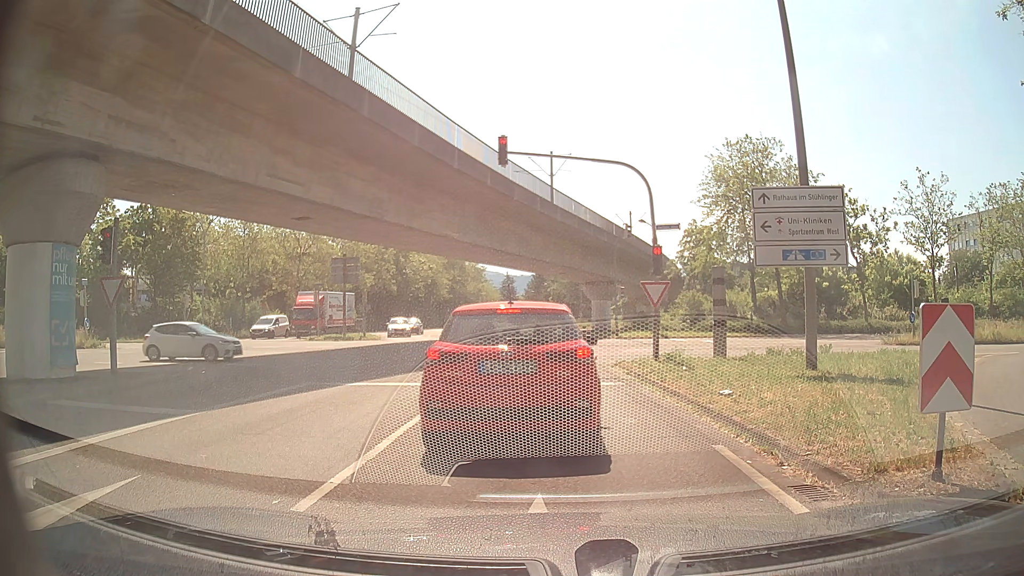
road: tertiary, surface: asphalt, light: Day
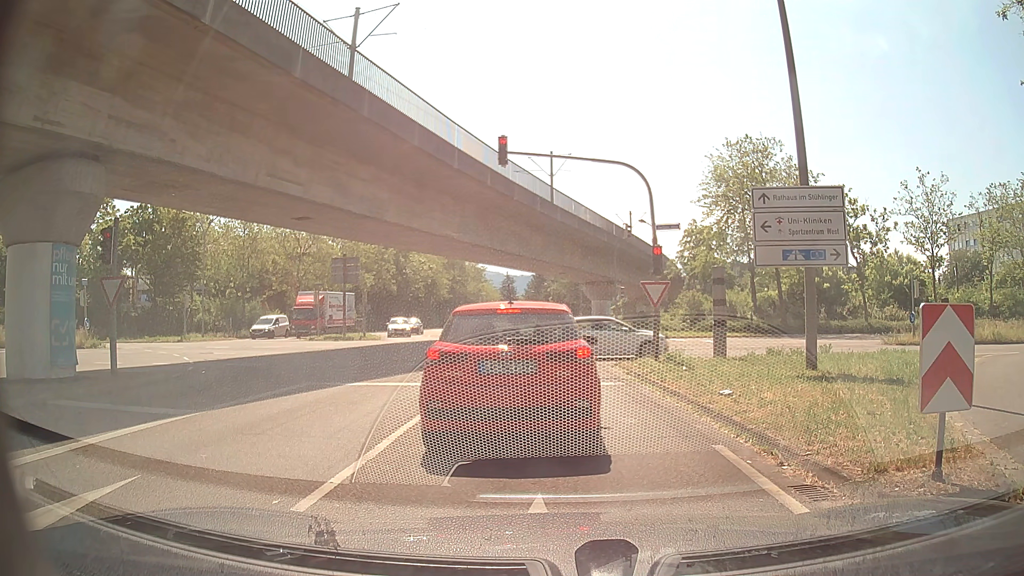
(0.0, 0.0) m; 0°
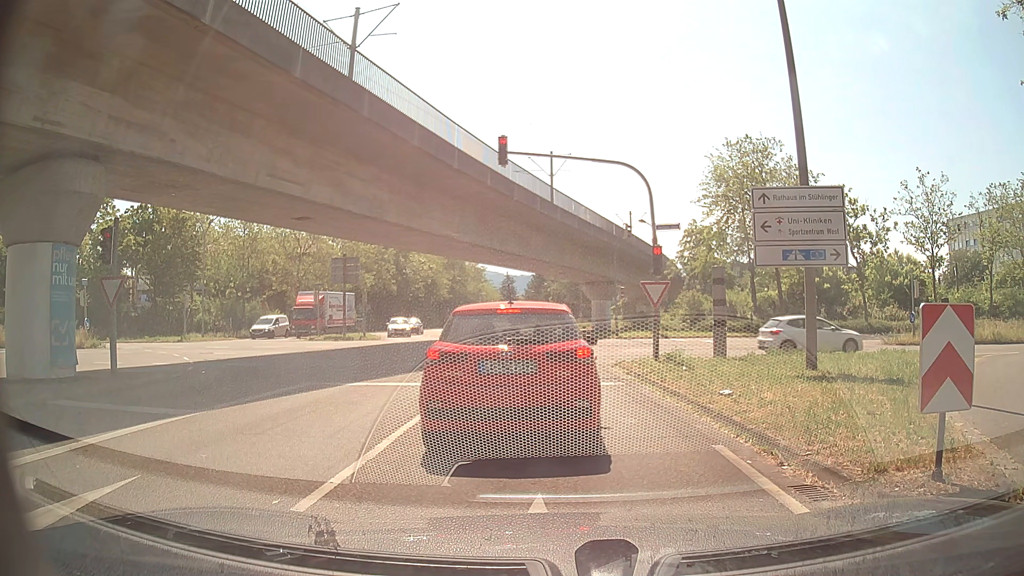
(0.0, 0.0) m; 0°
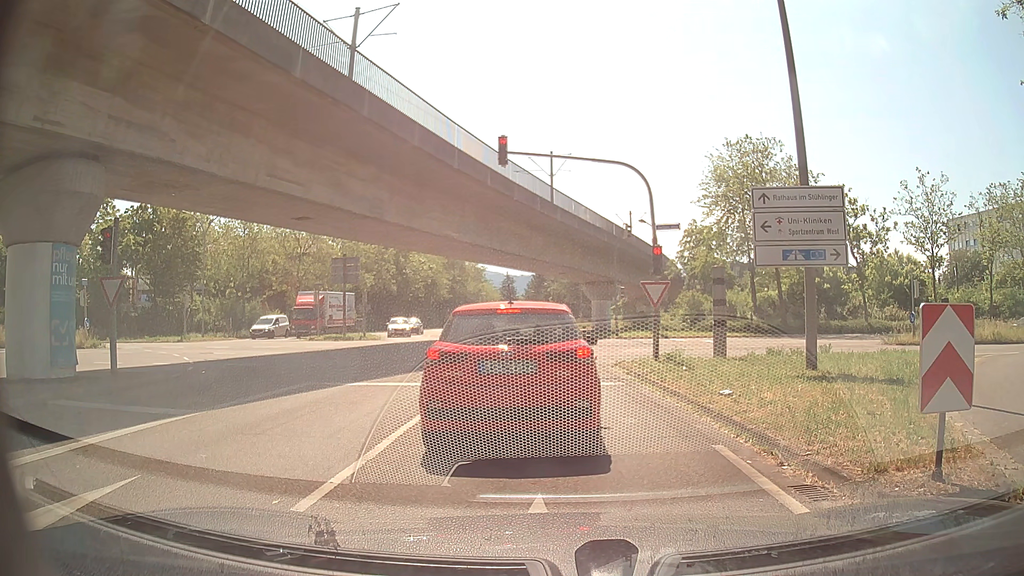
(0.0, 0.0) m; 0°
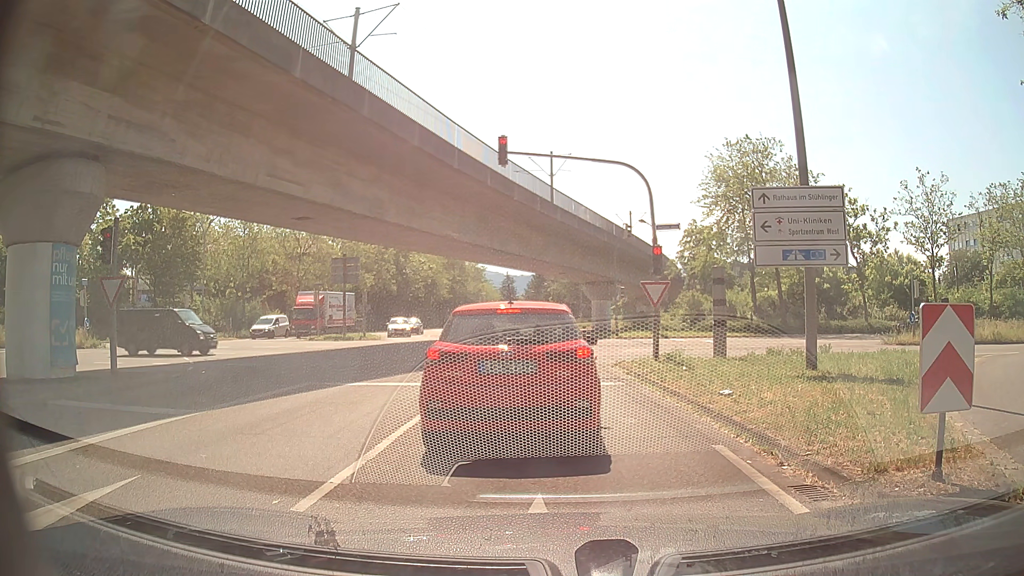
(0.0, 0.0) m; 0°
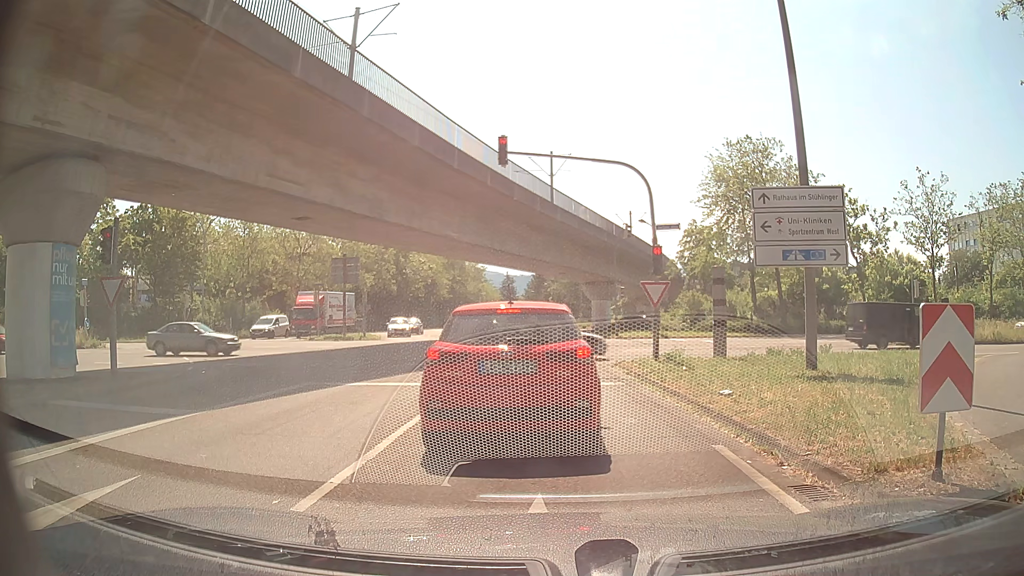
(0.0, 0.0) m; 0°
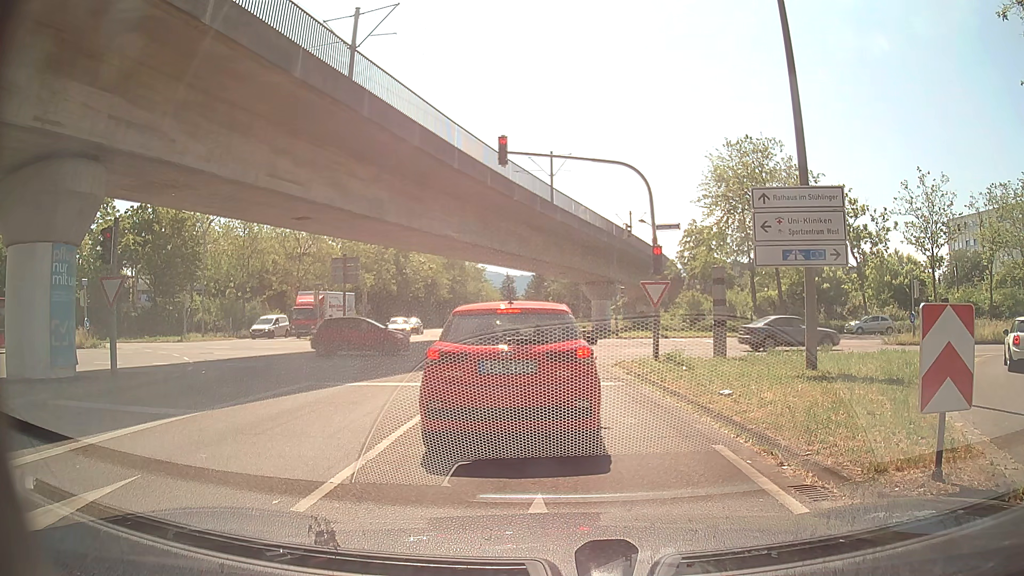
(0.0, 0.0) m; 0°
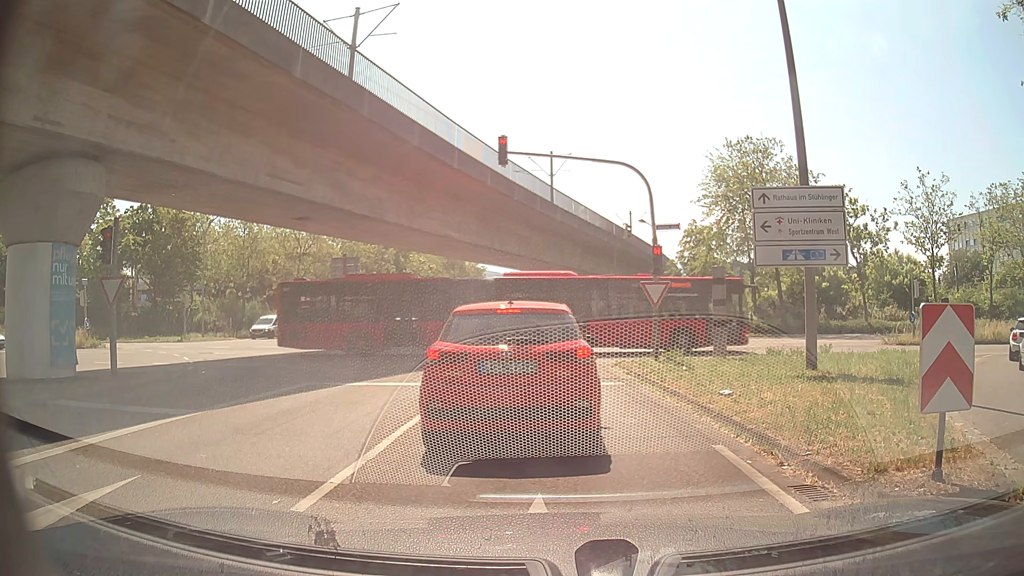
(0.0, 0.0) m; 0°
